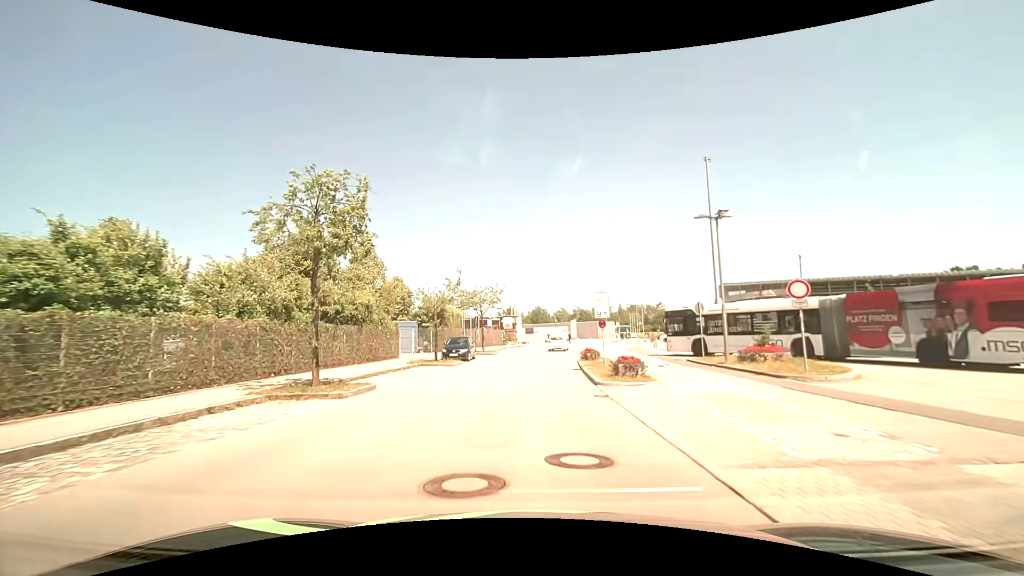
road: residential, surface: asphalt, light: Day
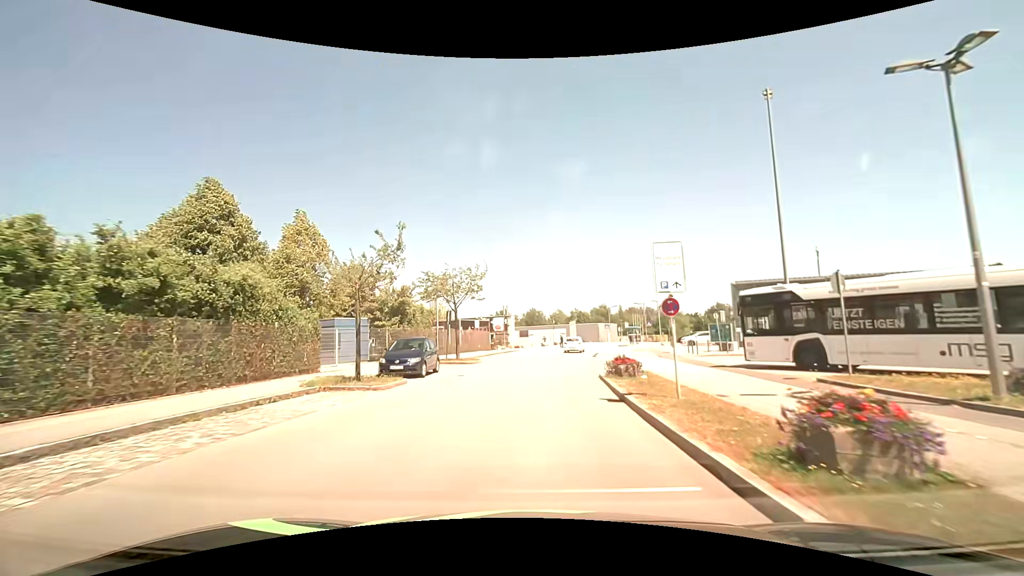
(+0.1, +11.9) m; +1°
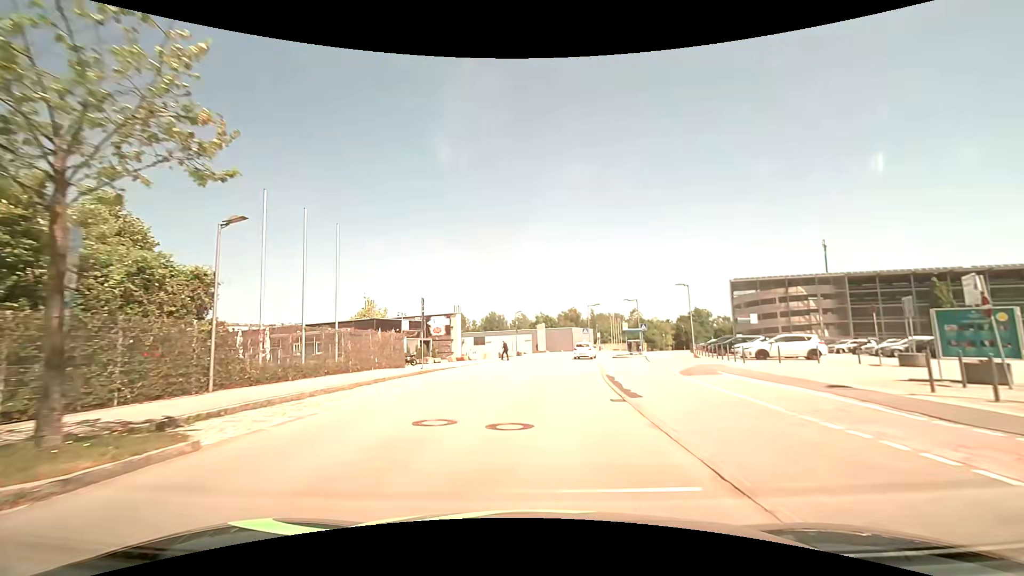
(+0.9, +23.8) m; +5°
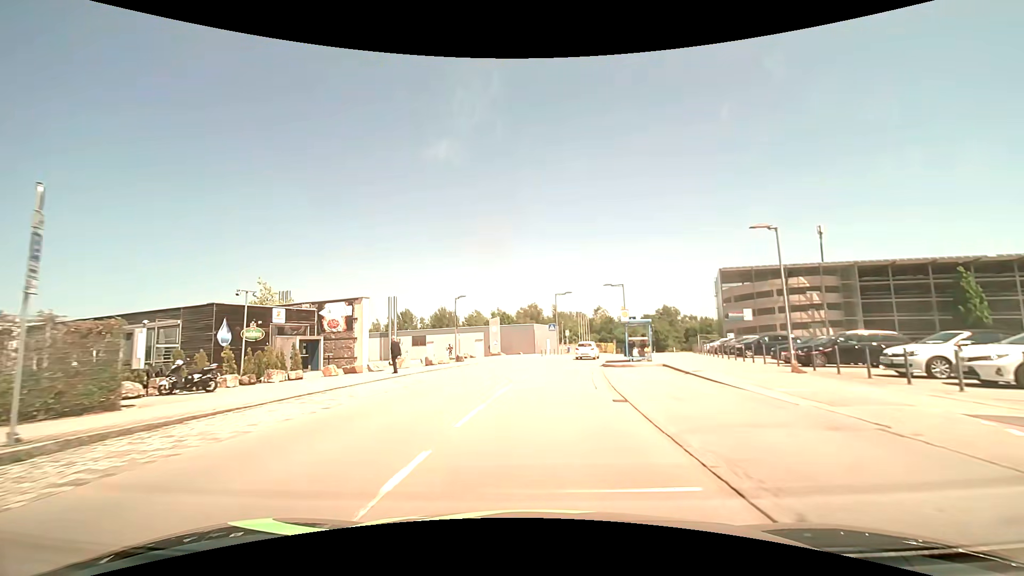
(+0.8, +18.4) m; +5°
(0, +10) (+1, +20) (+2, +30) (+4, +40) (+6, +49) (+9, +59) (+12, +69) (+16, +78) (+19, +87) (+23, +97) m
